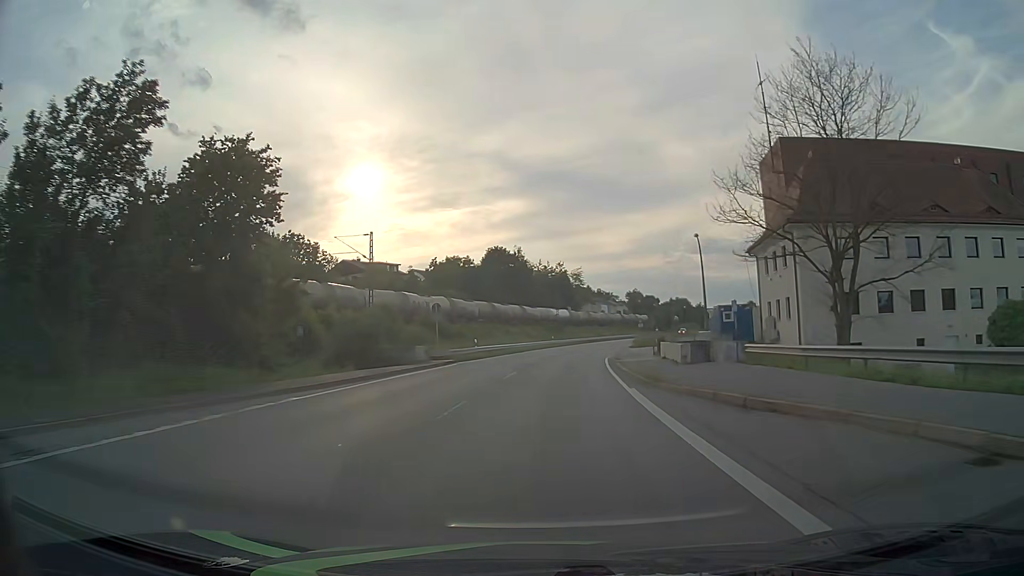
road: primary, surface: asphalt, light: Day
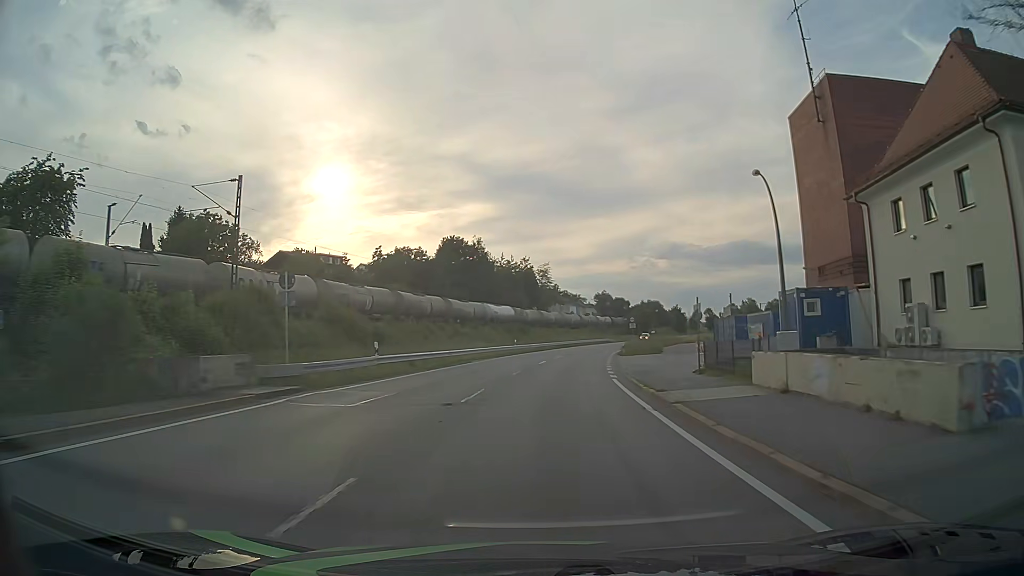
(+0.6, +20.5) m; +3°
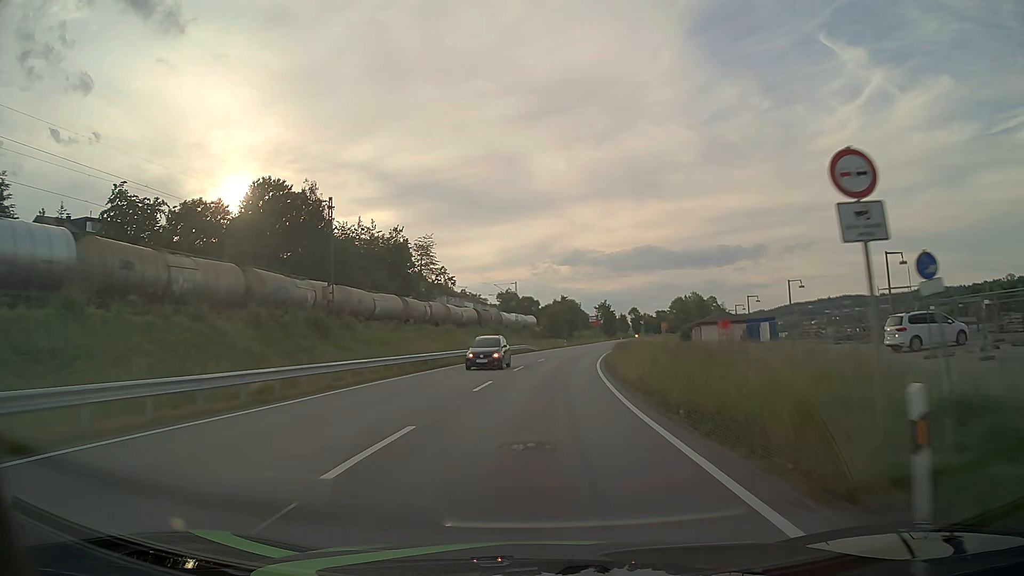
(+4.2, +55.9) m; +8°
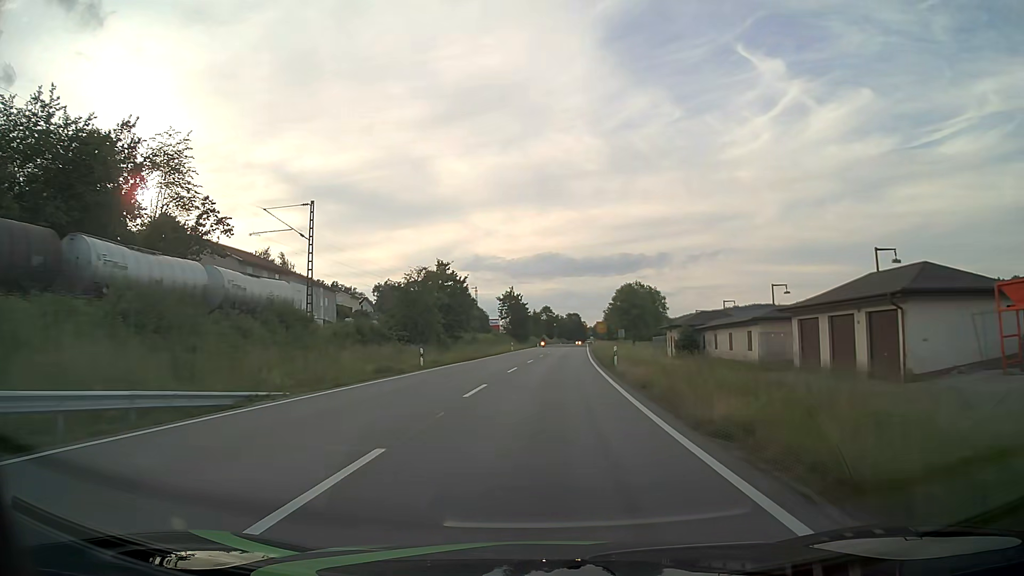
(+4.6, +62.2) m; +9°
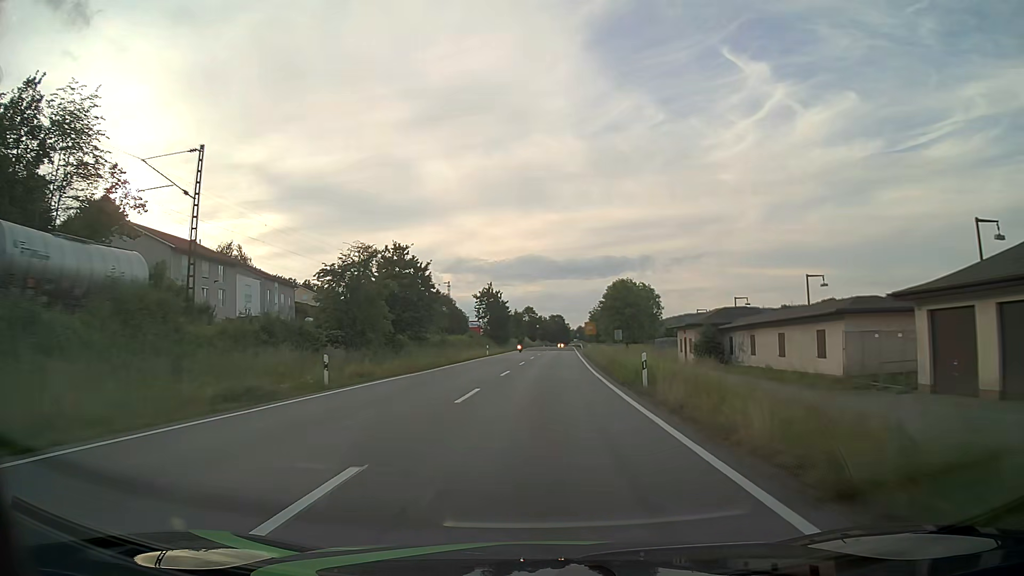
(+0.2, +13.2) m; +1°
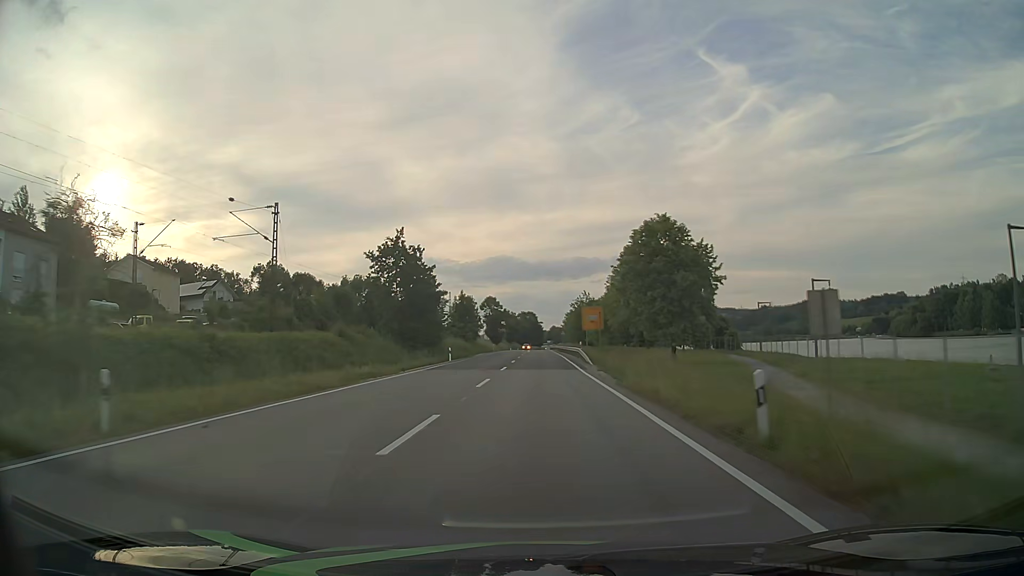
(+1.8, +55.1) m; +3°
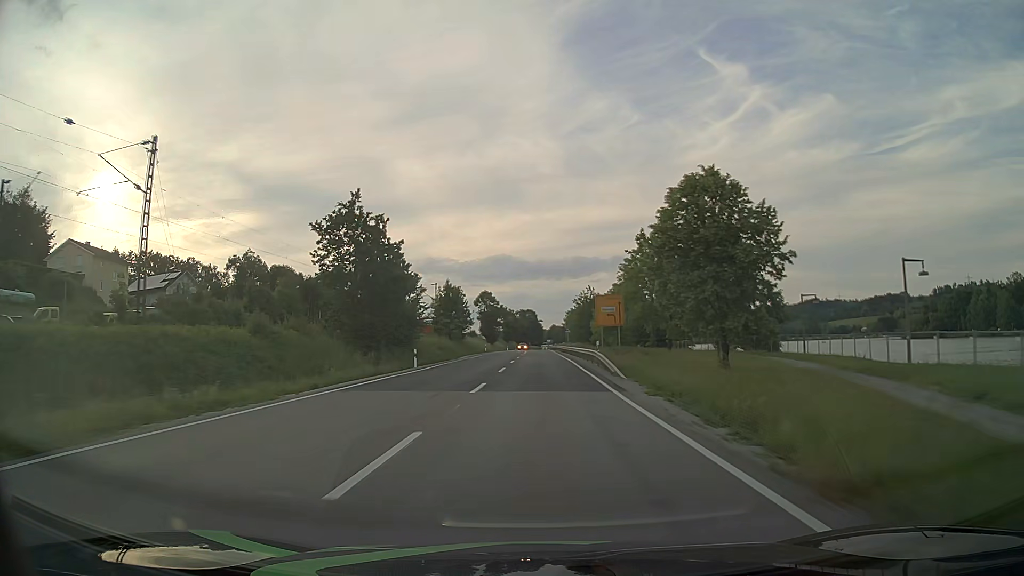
(0.0, +14.4) m; 0°
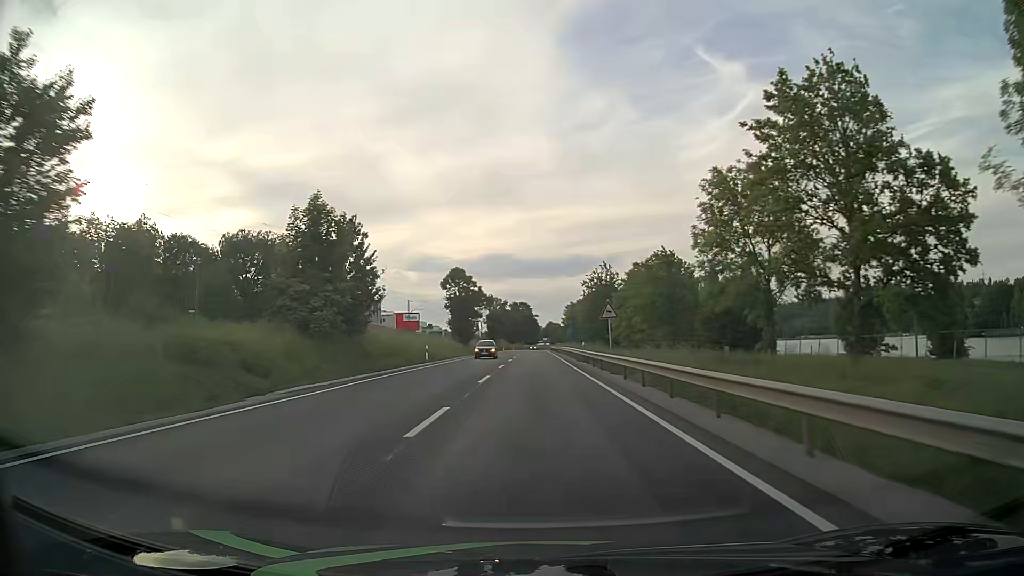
(+0.2, +44.7) m; 0°
(0, +10) (0, +20) (0, +30) (0, +40) (0, +50) (0, +60) (0, +70) (0, +80) (0, +90) (0, +100) m
